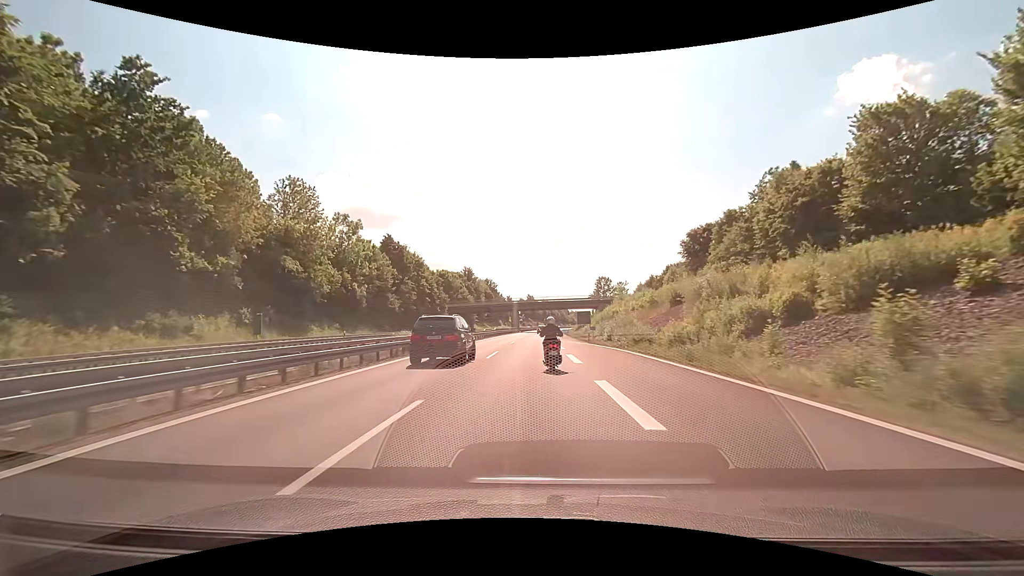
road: motorway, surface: asphalt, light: Day
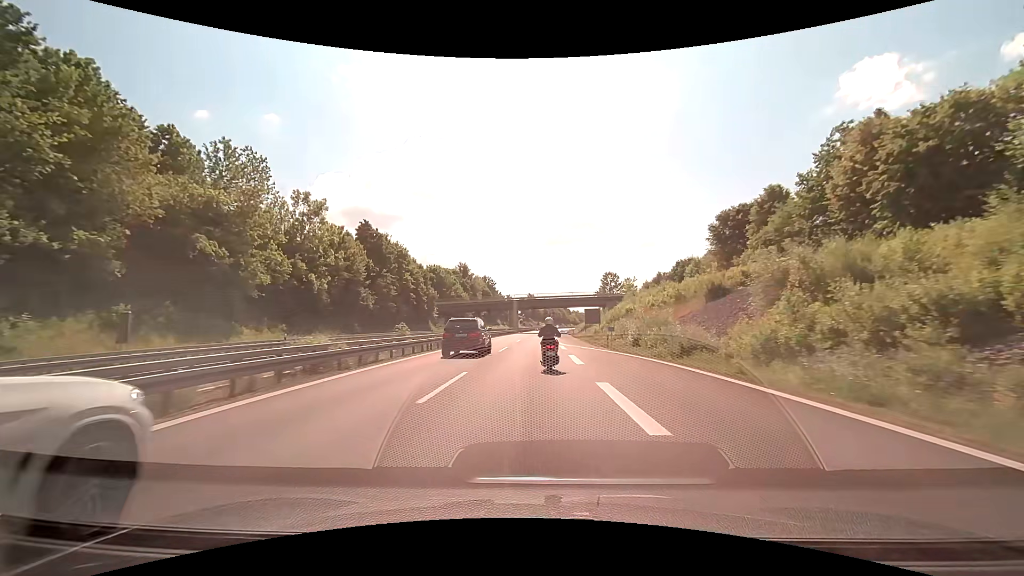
(0.0, +12.4) m; 0°
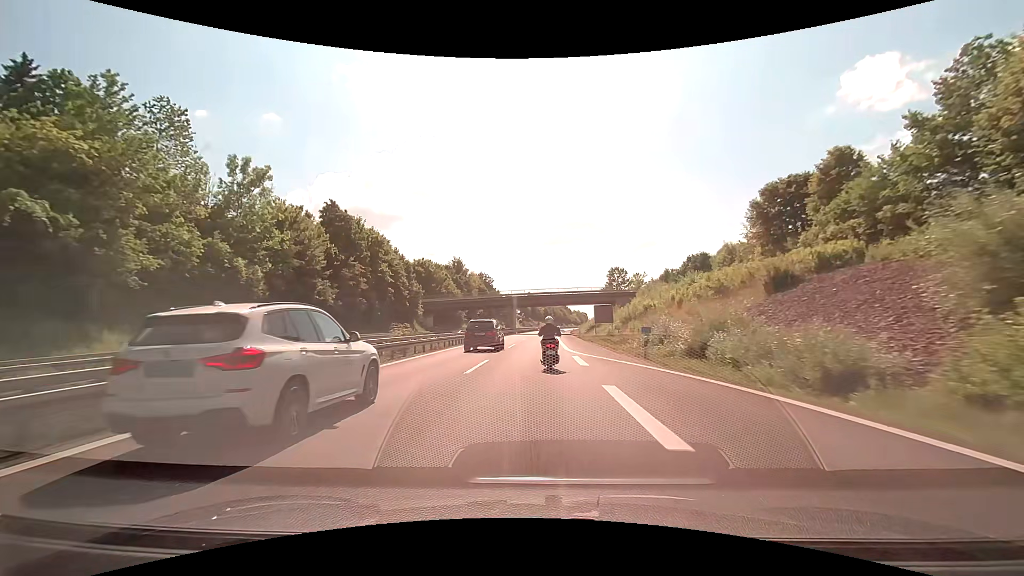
(0.0, +12.7) m; 0°
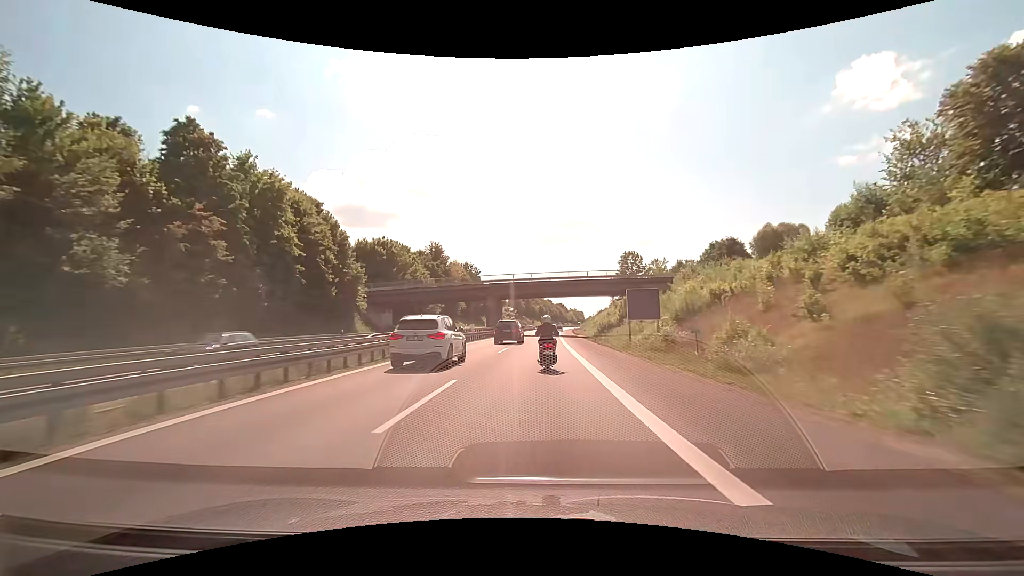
(+0.1, +26.1) m; +1°
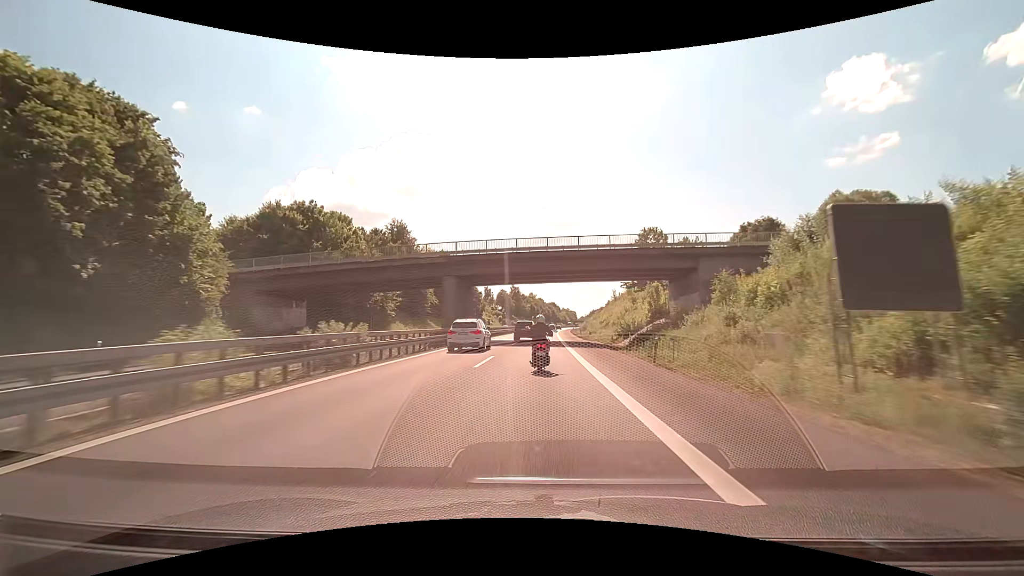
(+0.2, +26.5) m; +1°
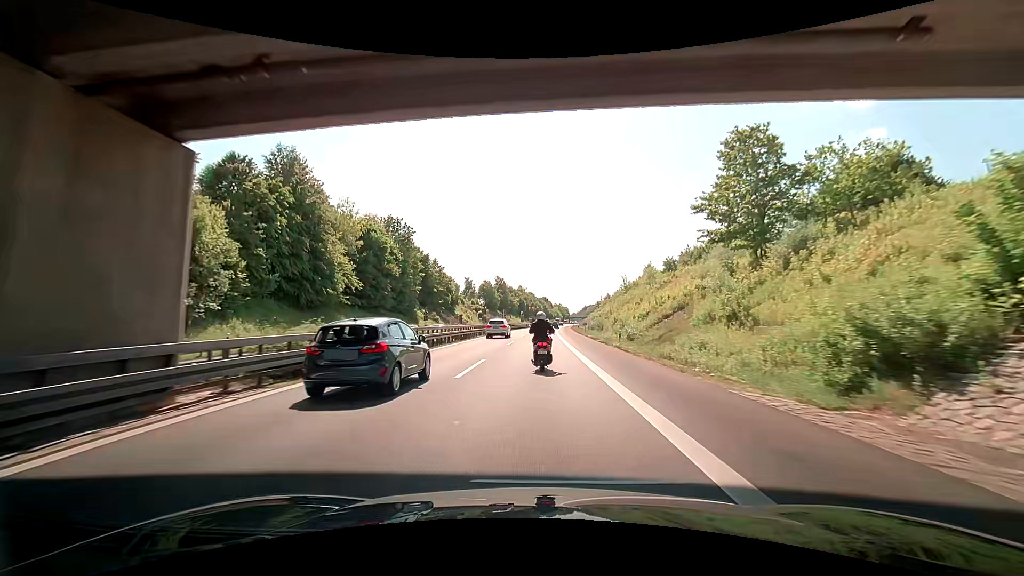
(+0.4, +39.7) m; +1°
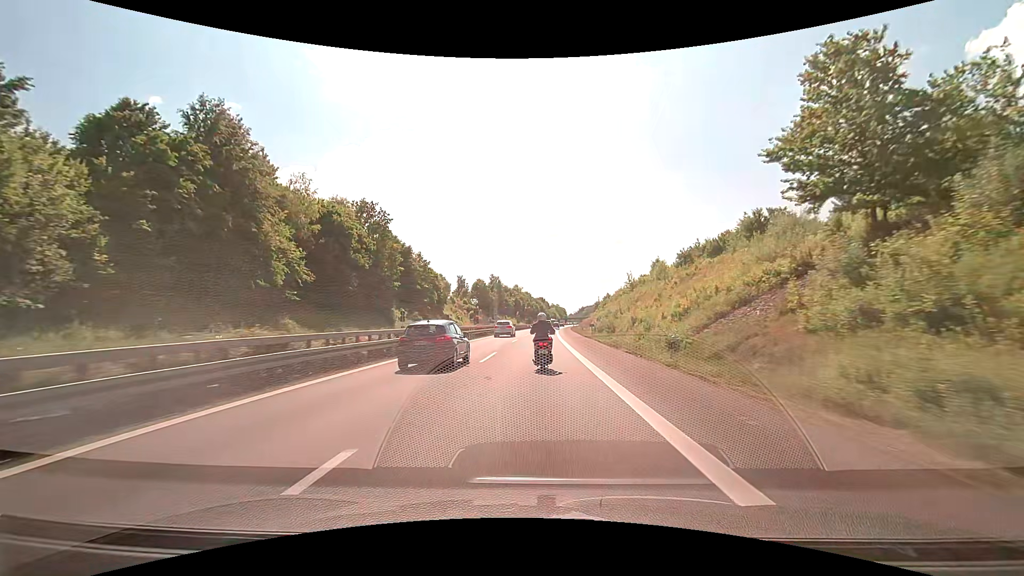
(+0.1, +12.7) m; 0°
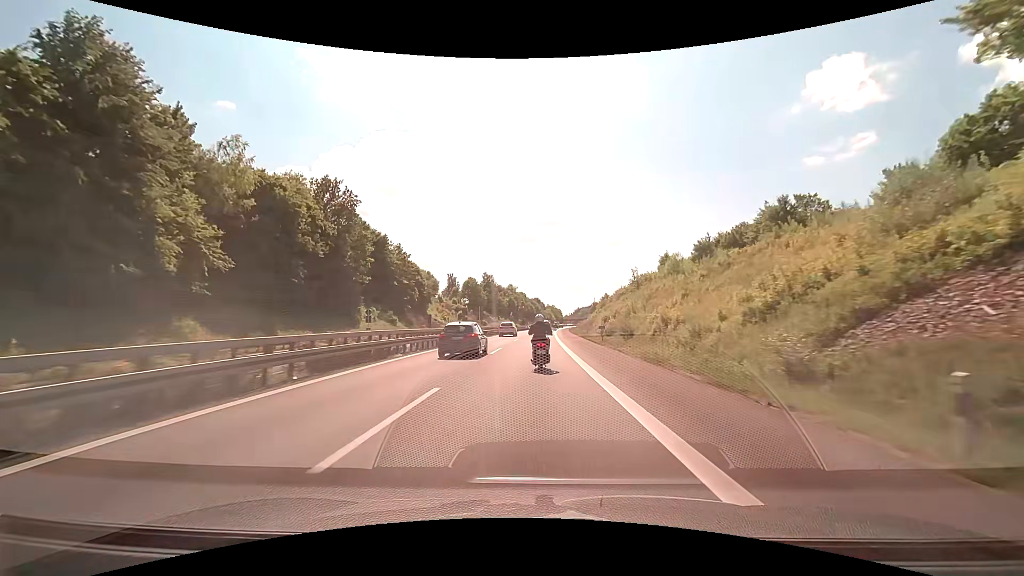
(+0.1, +12.7) m; 0°
(0, +10) (0, +20) (0, +30) (0, +40) (+1, +50) (+1, +60) (+1, +70) (+1, +80) (+2, +90) (+2, +100) m
